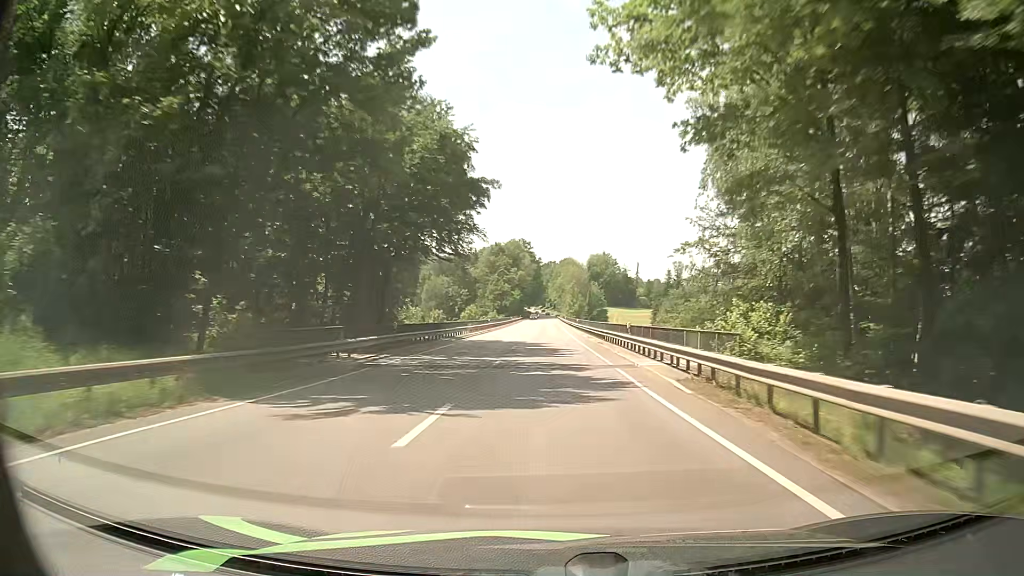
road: primary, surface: asphalt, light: Day
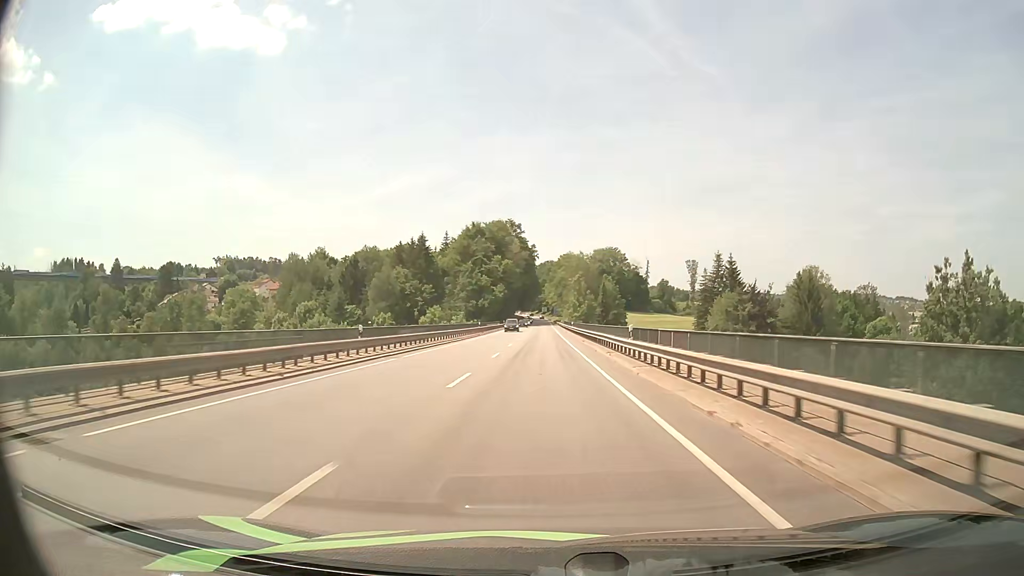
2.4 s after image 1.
(+0.2, +53.0) m; 0°
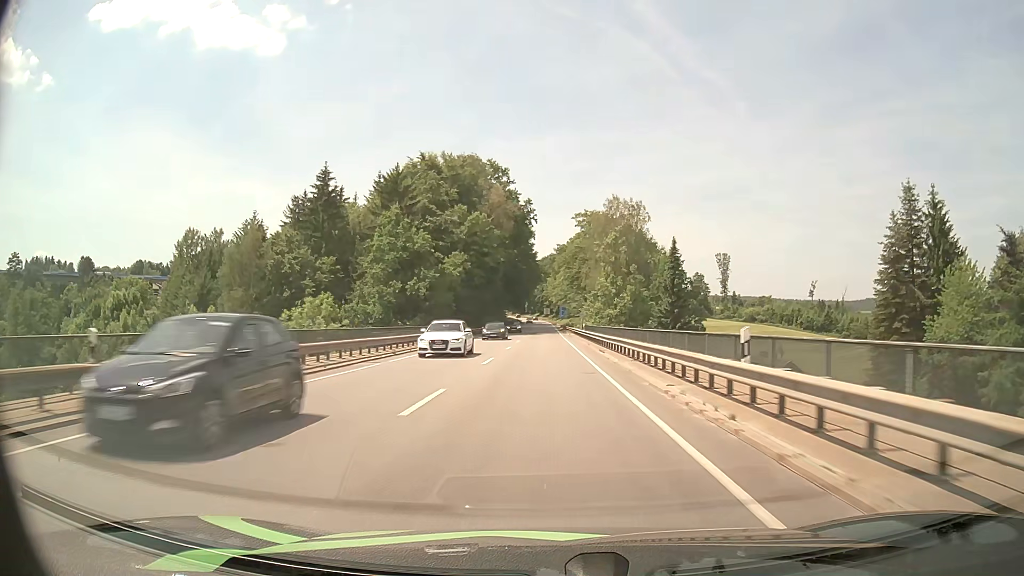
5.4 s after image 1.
(-0.2, +65.0) m; 0°
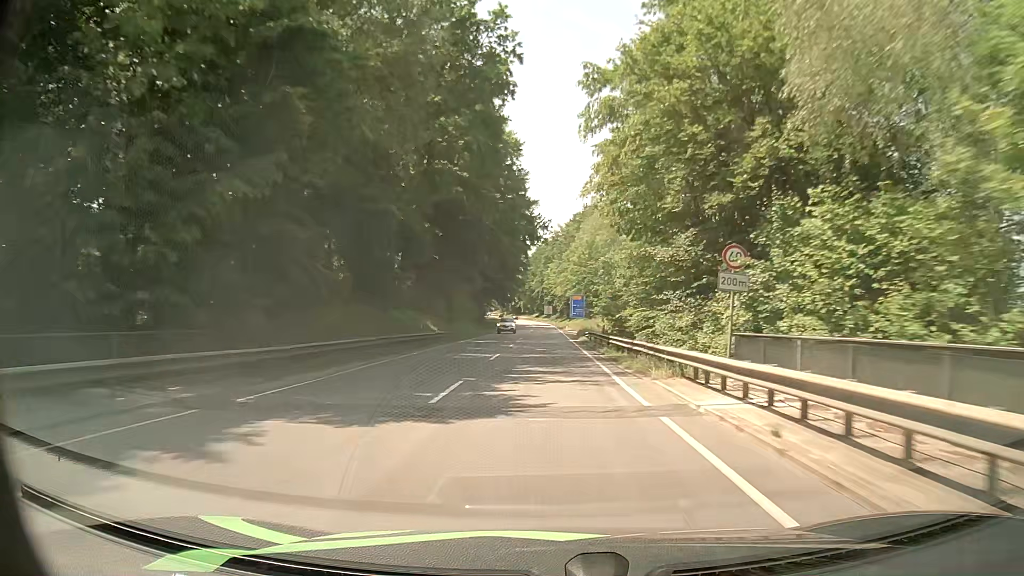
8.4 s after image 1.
(-0.1, +63.3) m; 0°
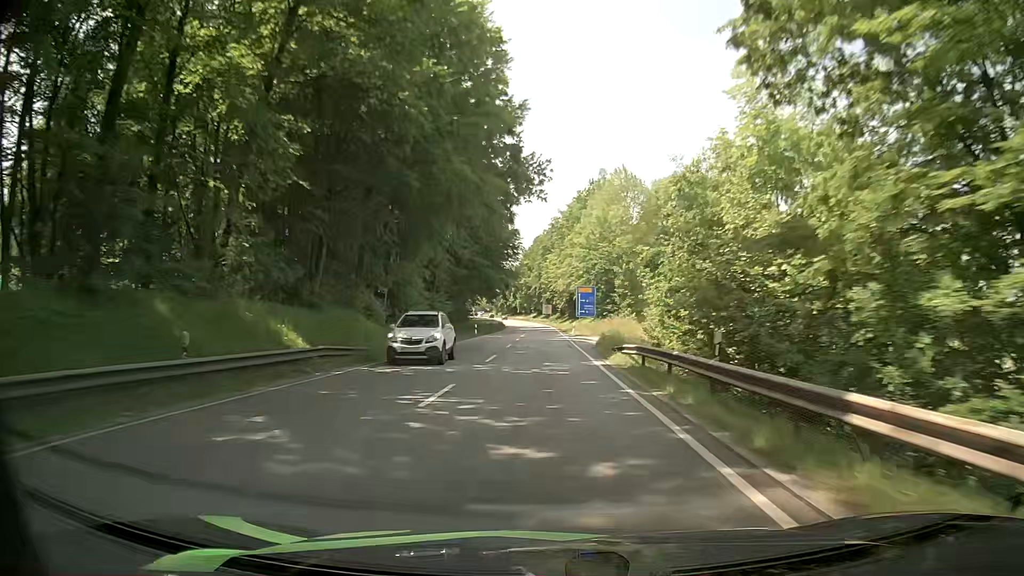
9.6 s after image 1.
(0.0, +24.7) m; 0°
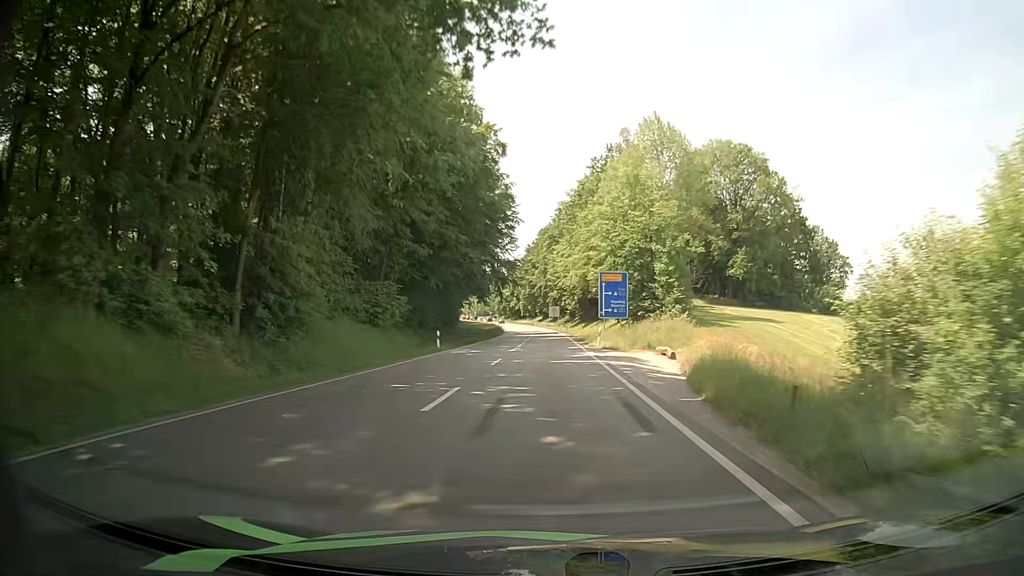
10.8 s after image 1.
(+0.1, +24.1) m; 0°
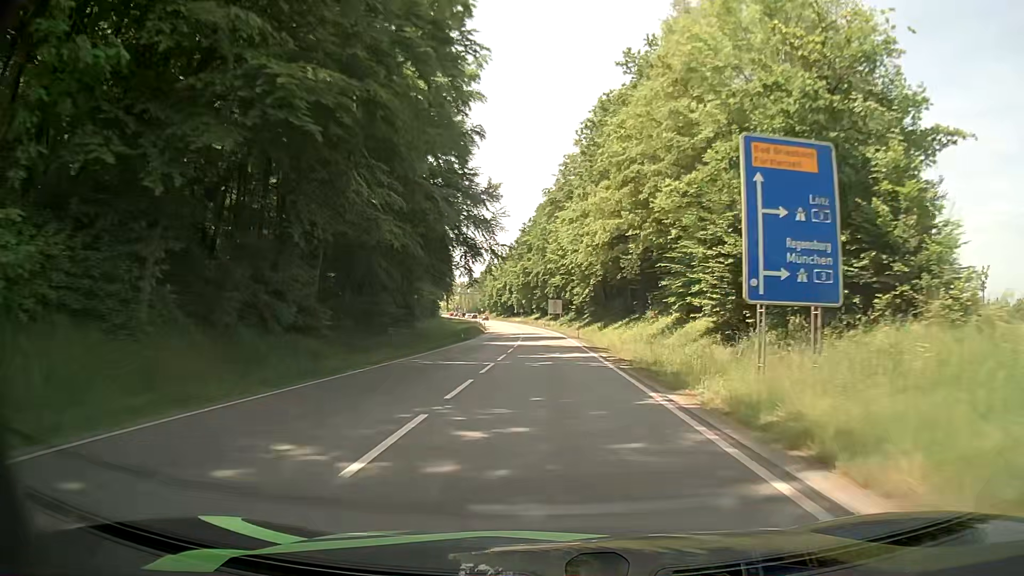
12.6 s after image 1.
(-0.3, +34.9) m; 0°
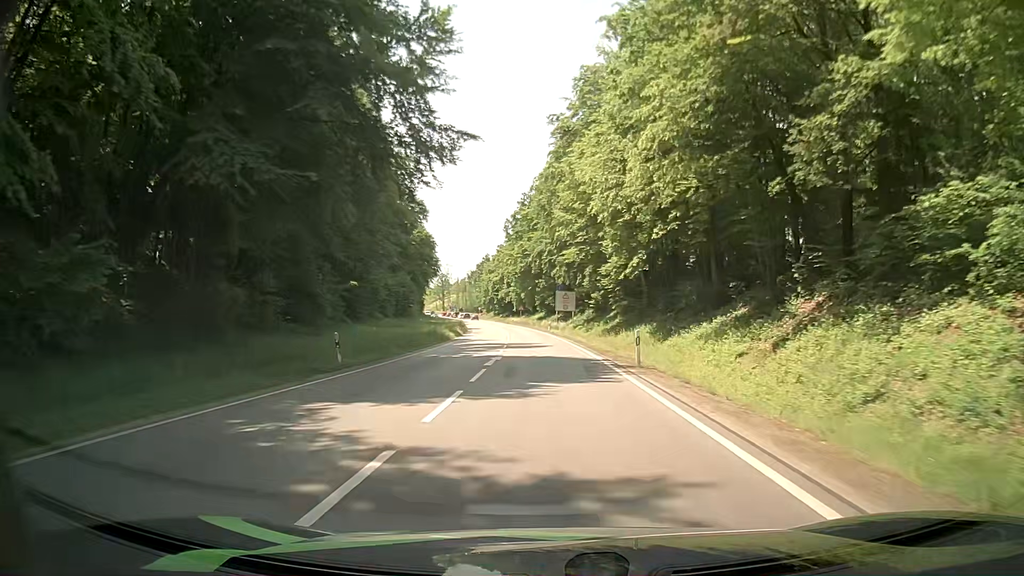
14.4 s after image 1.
(-0.1, +32.5) m; 0°
(0, +10) (0, +20) (0, +30) (-1, +40) (-1, +50) (-2, +60) (-3, +70) (-4, +80) (-5, +90) (-6, +100) m
